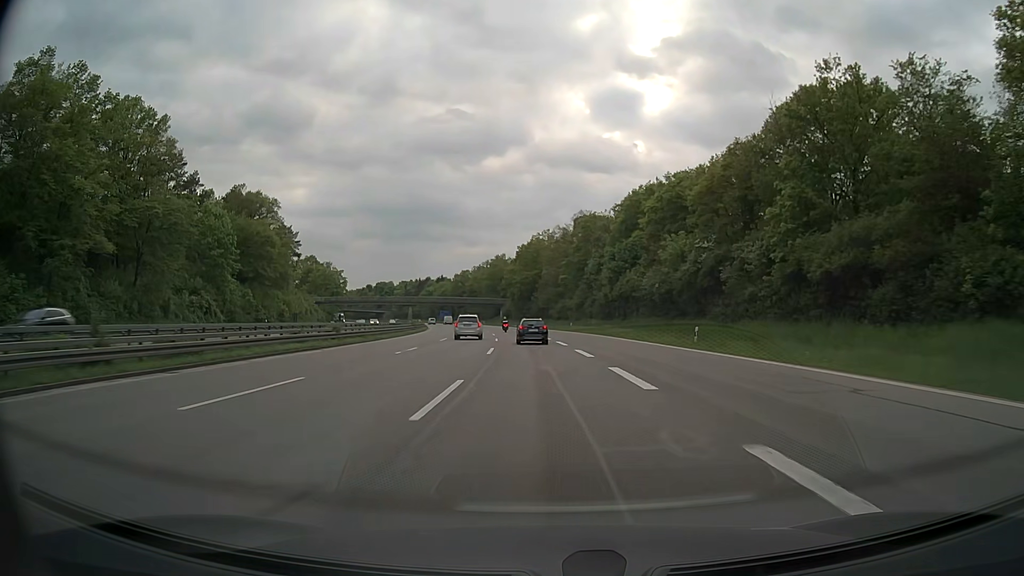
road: motorway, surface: asphalt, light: Day
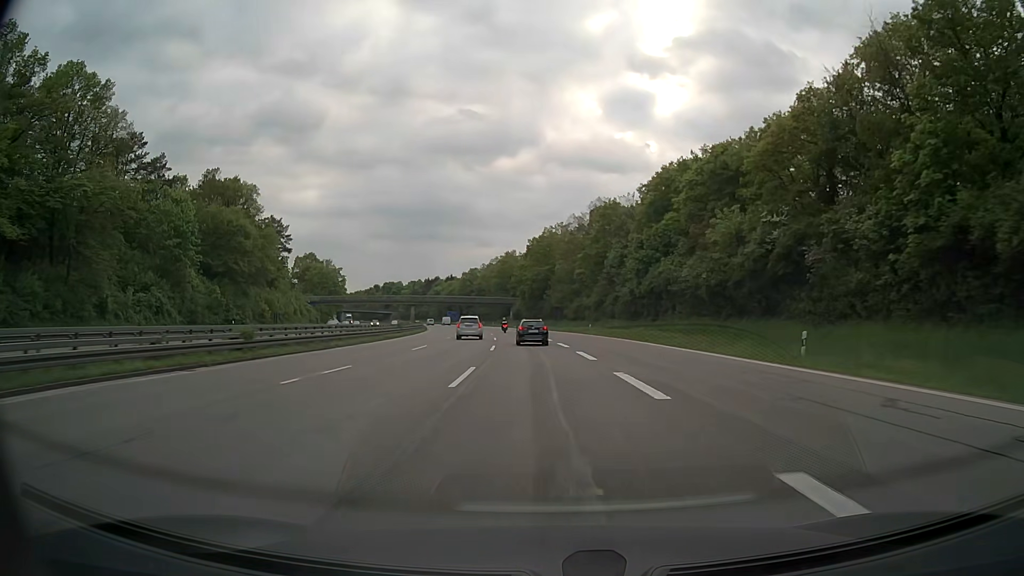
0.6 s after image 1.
(-0.1, +13.4) m; -1°
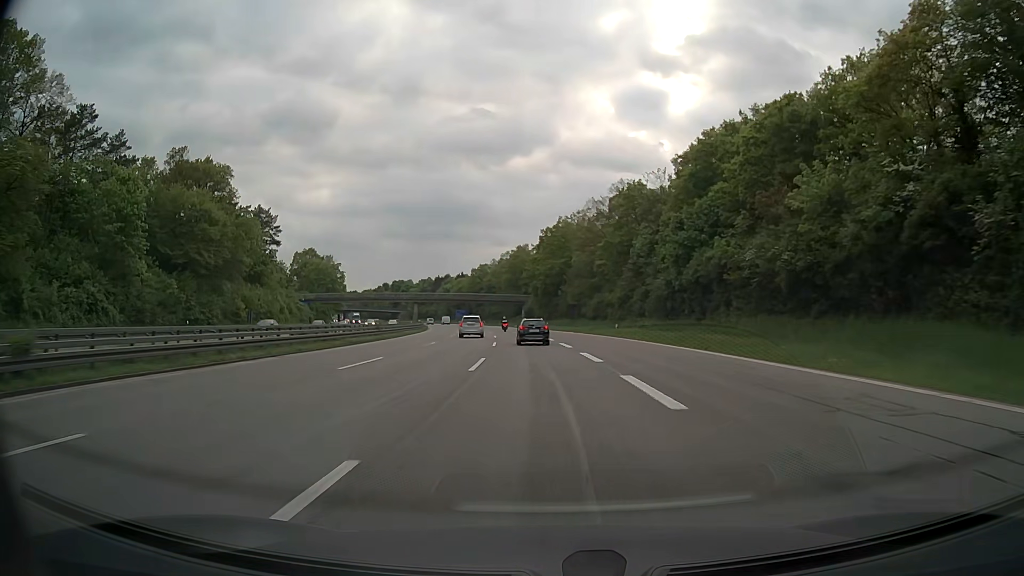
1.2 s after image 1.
(-0.1, +13.4) m; -1°
(0, +10) (0, +20) (-1, +30) (-1, +40) (-2, +50) (-3, +60) (-4, +70) (-5, +80) (-6, +90) (-8, +100) m
